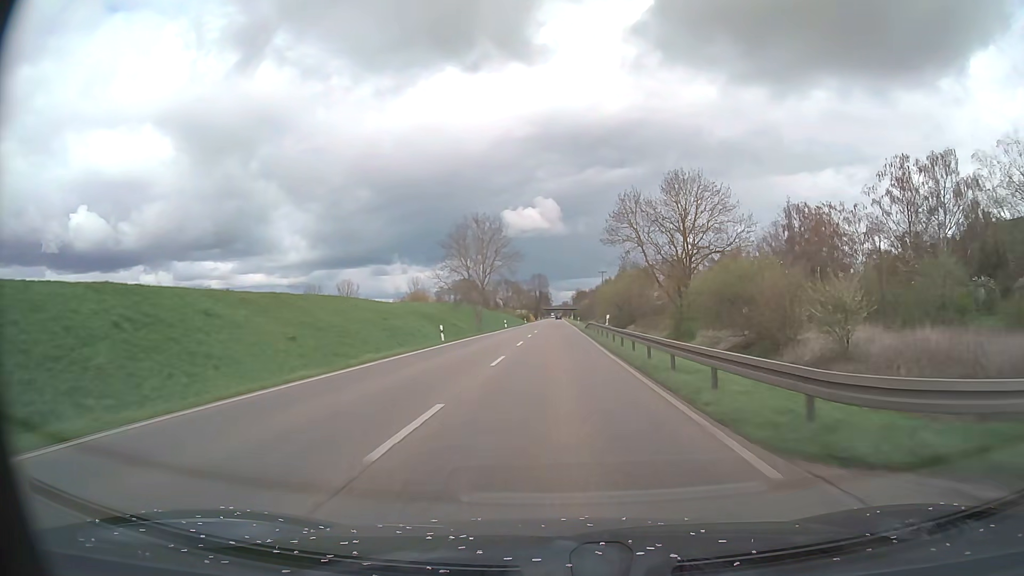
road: primary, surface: asphalt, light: Day
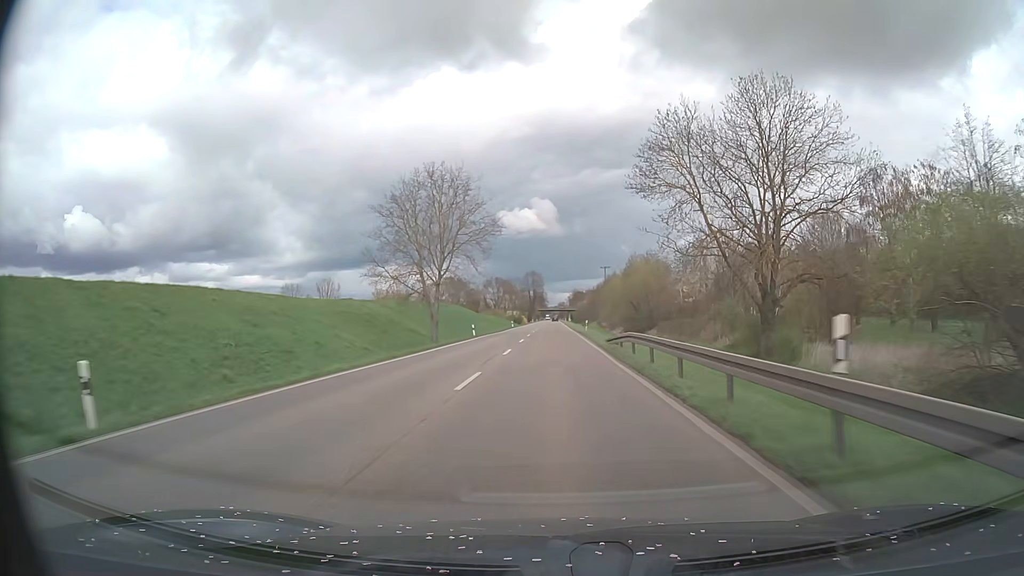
(+0.2, +29.7) m; +1°
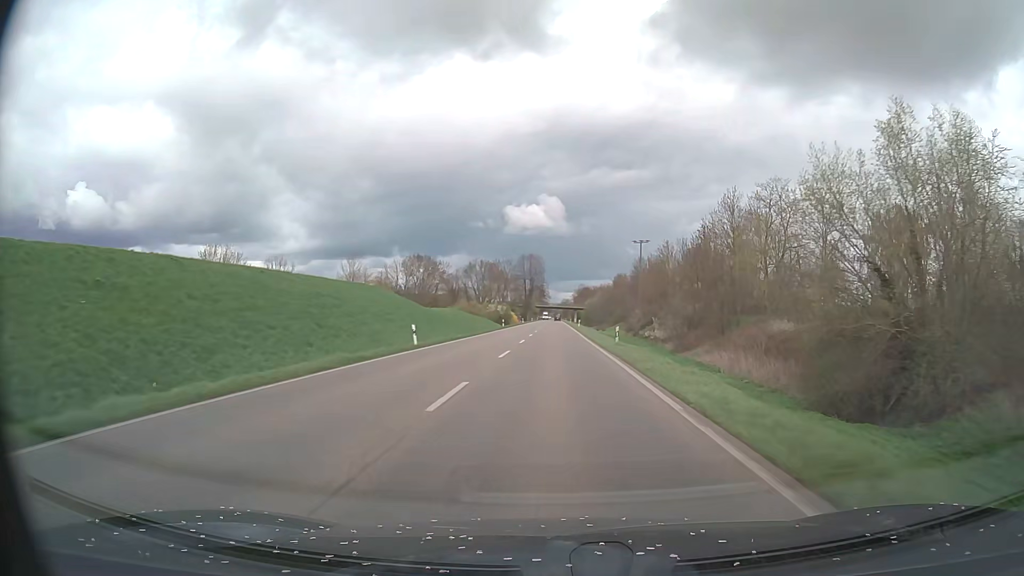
(-0.3, +74.7) m; 0°
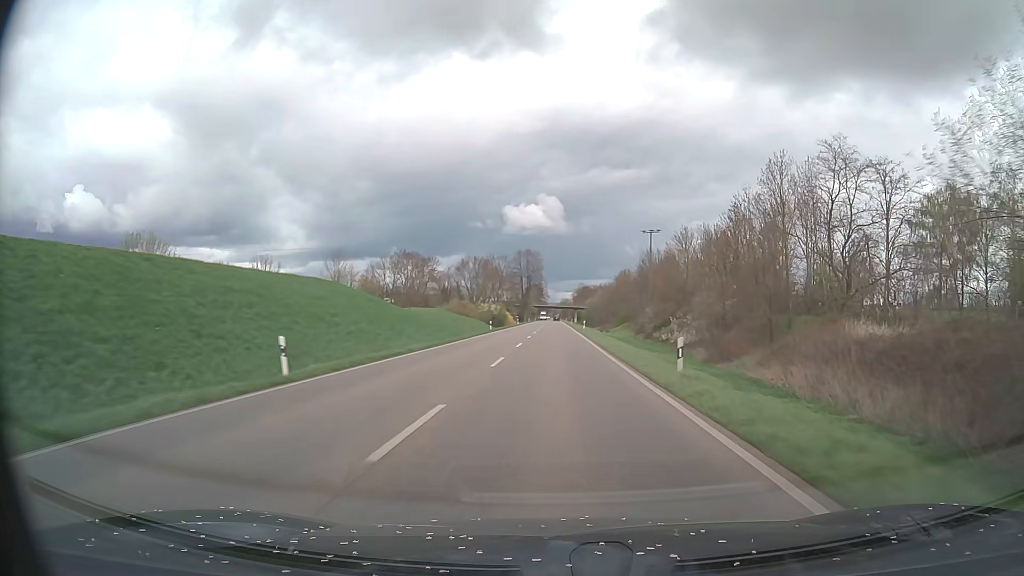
(0.0, +15.0) m; 0°
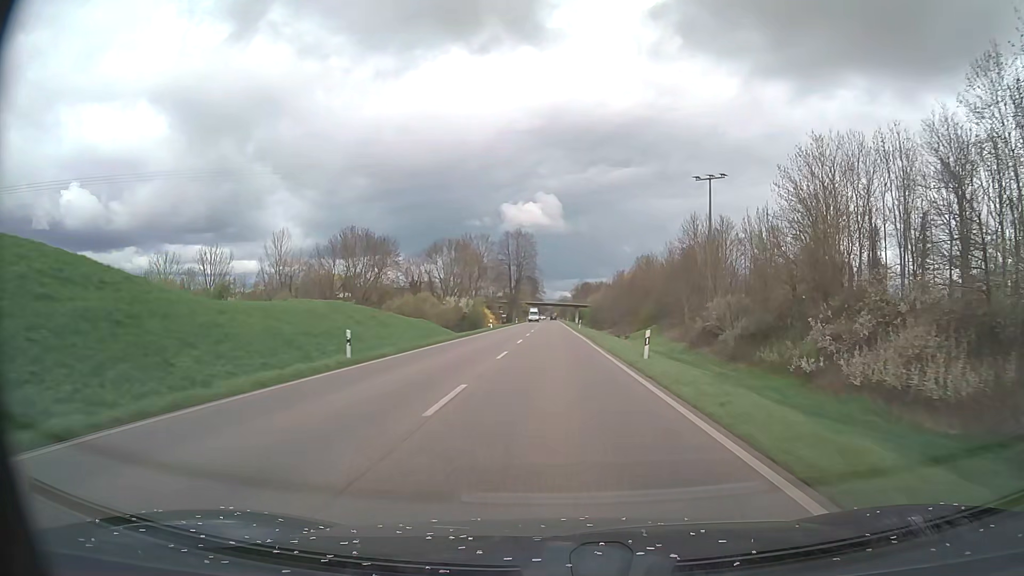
(+0.2, +45.0) m; 0°
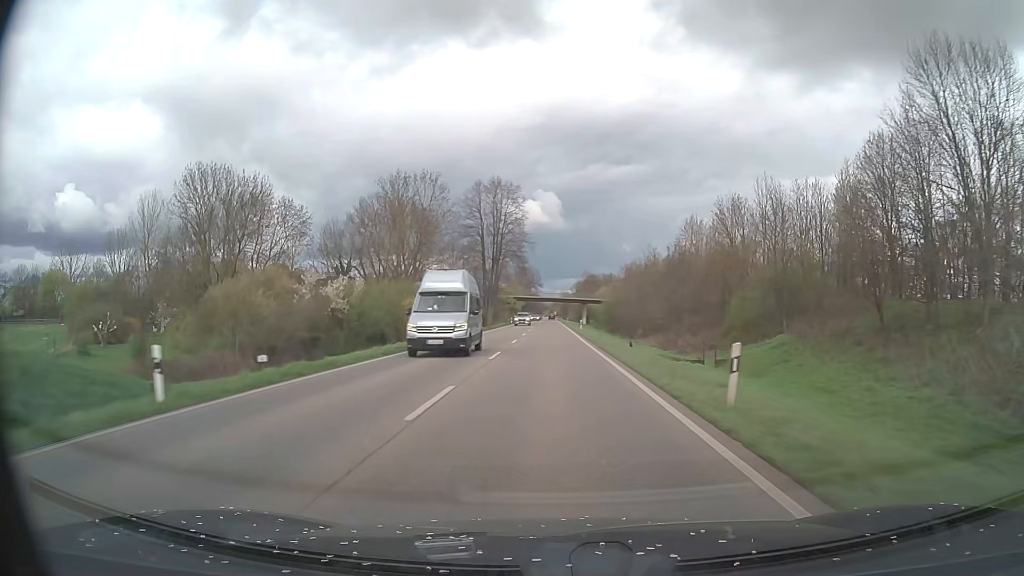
(0.0, +60.0) m; 0°
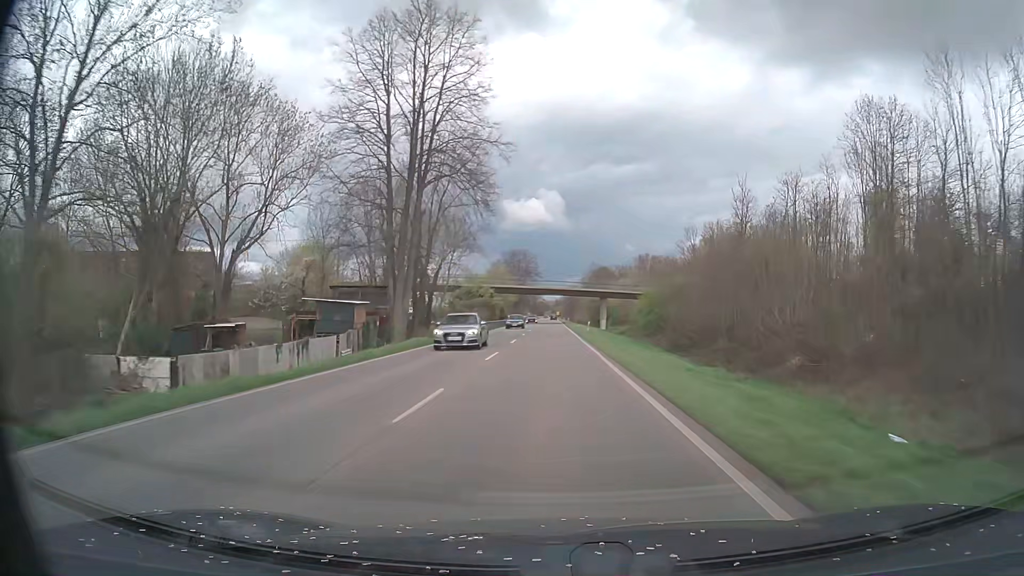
(0.0, +59.9) m; 0°
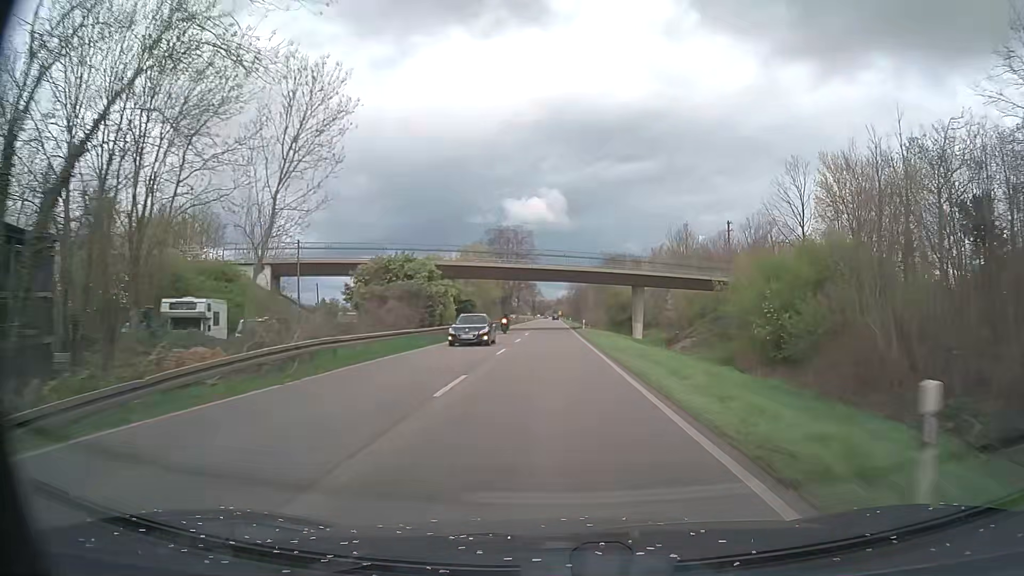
(-0.1, +44.9) m; 0°
(0, +10) (0, +20) (0, +30) (0, +40) (0, +50) (0, +60) (0, +70) (0, +80) (0, +90) (0, +100) m
